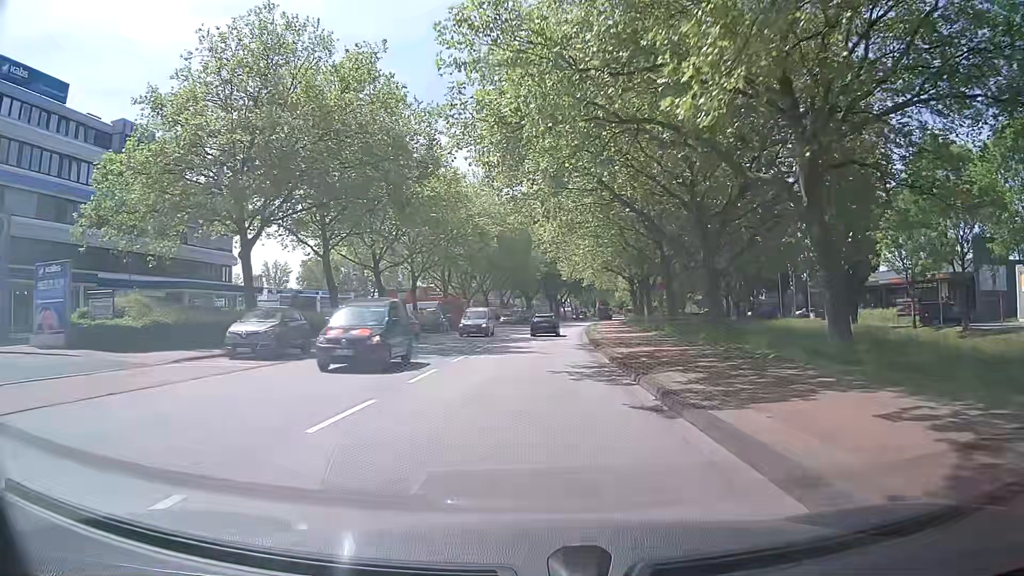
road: secondary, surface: asphalt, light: Day
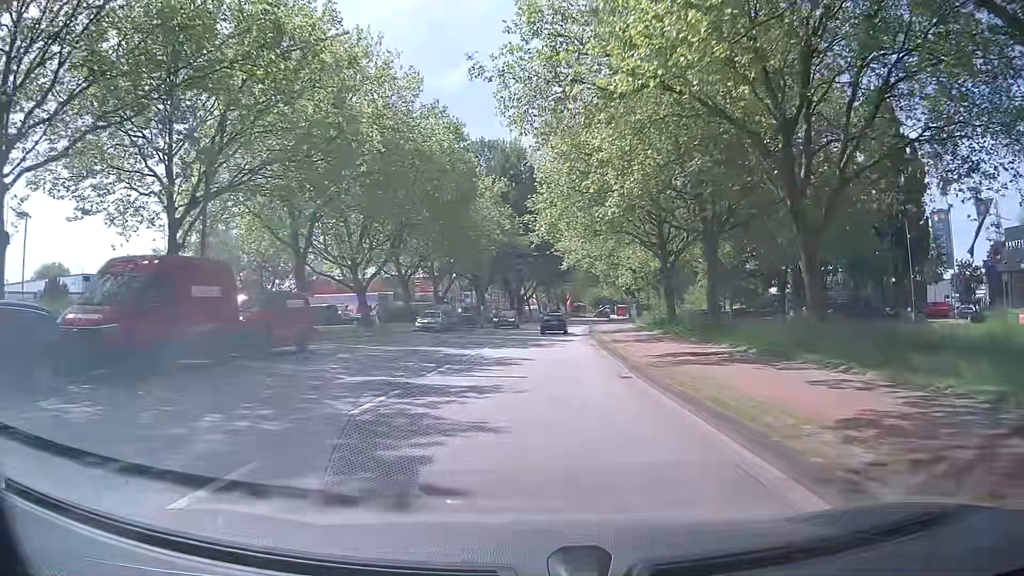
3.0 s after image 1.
(+0.9, +40.8) m; +3°
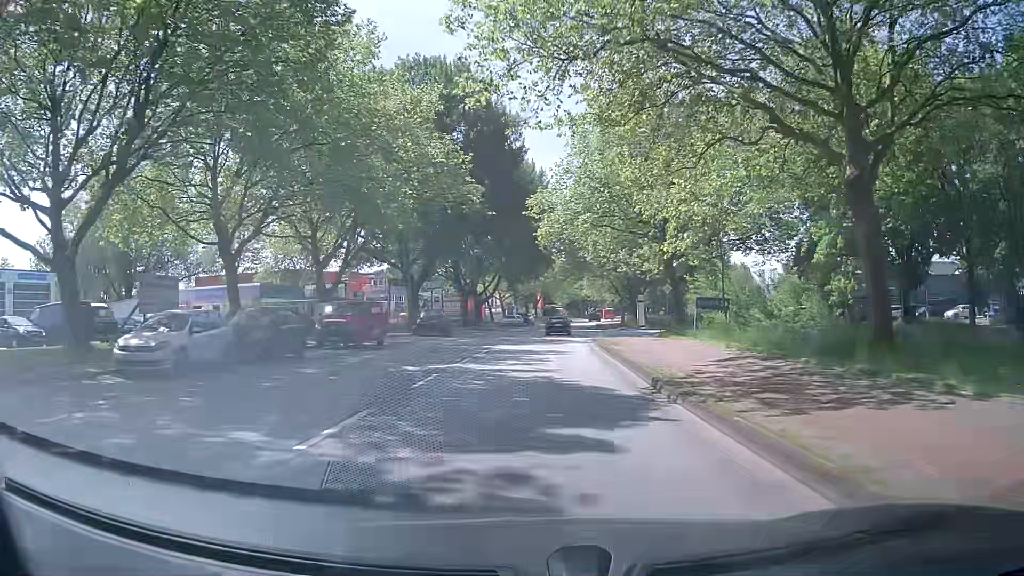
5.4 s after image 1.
(+0.9, +32.1) m; +3°
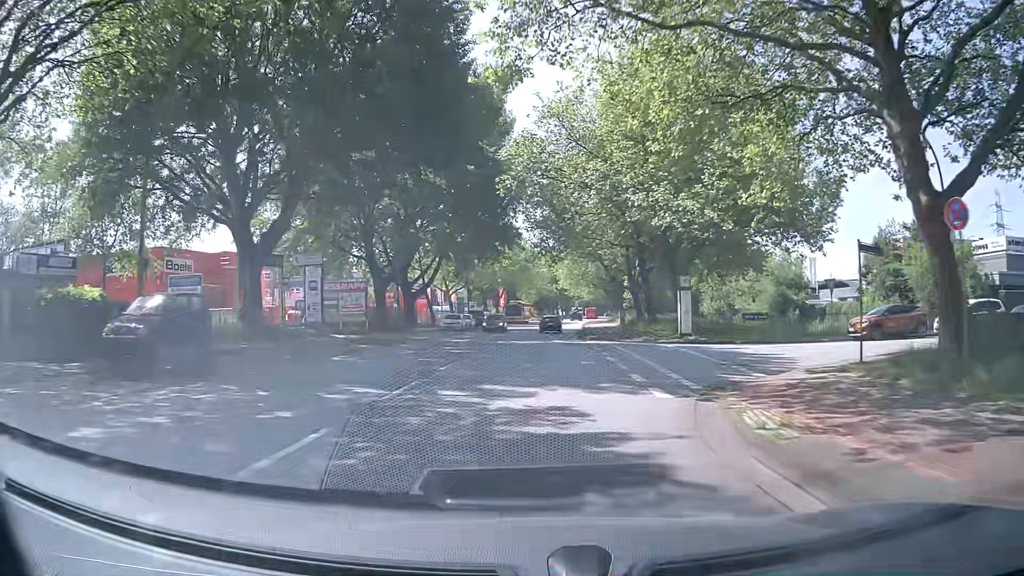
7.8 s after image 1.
(+0.8, +31.6) m; +4°
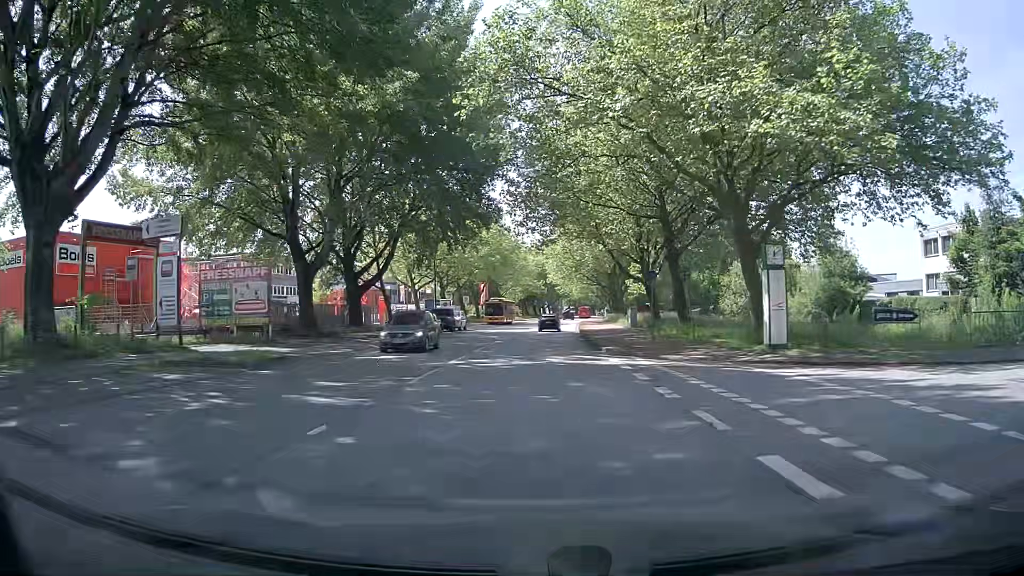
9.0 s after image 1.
(0.0, +15.6) m; +1°
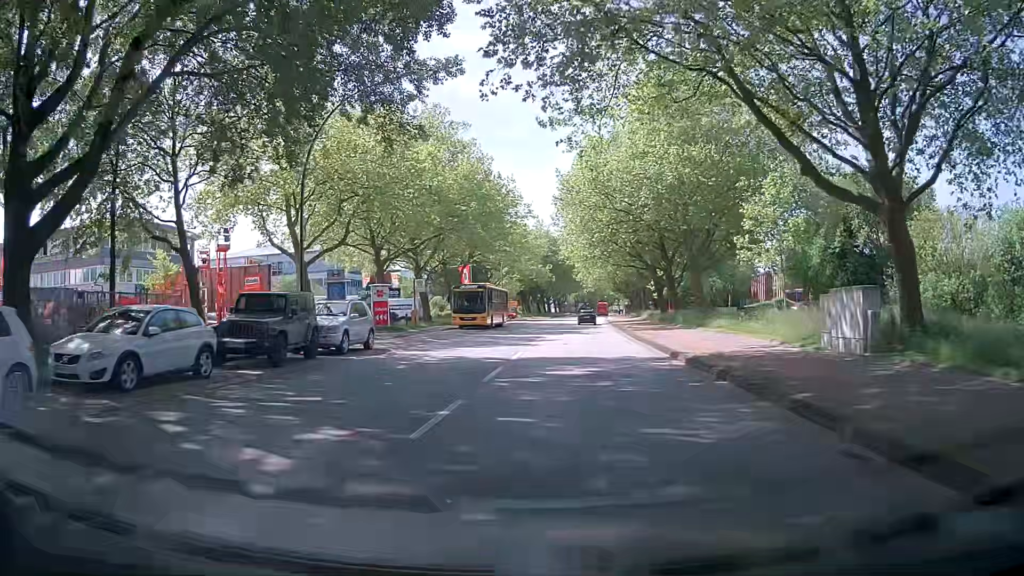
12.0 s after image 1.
(-0.2, +36.0) m; 0°
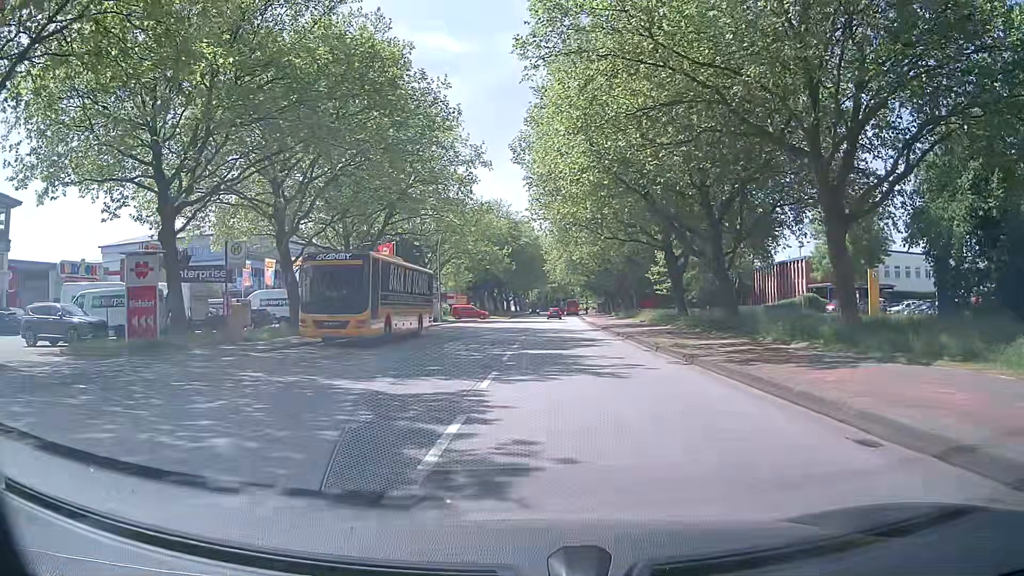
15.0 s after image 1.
(+0.3, +25.1) m; +2°
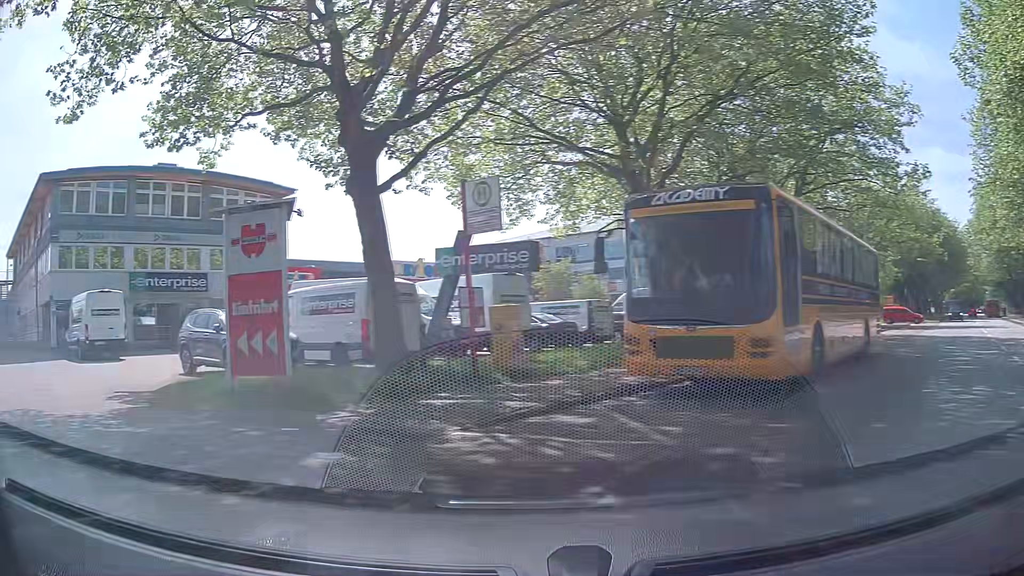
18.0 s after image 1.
(-1.7, +12.6) m; -34°
